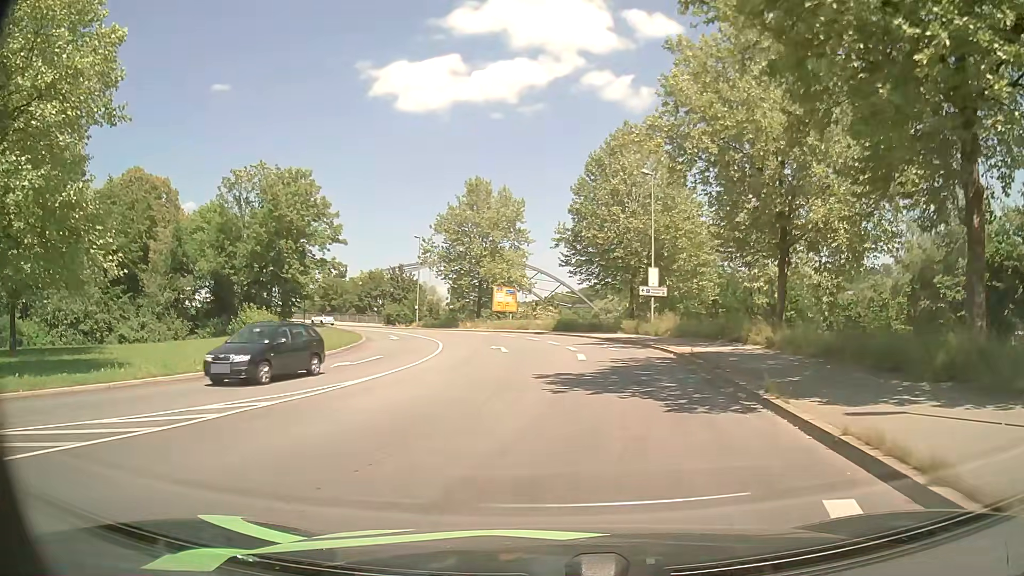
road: primary_link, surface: asphalt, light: Day
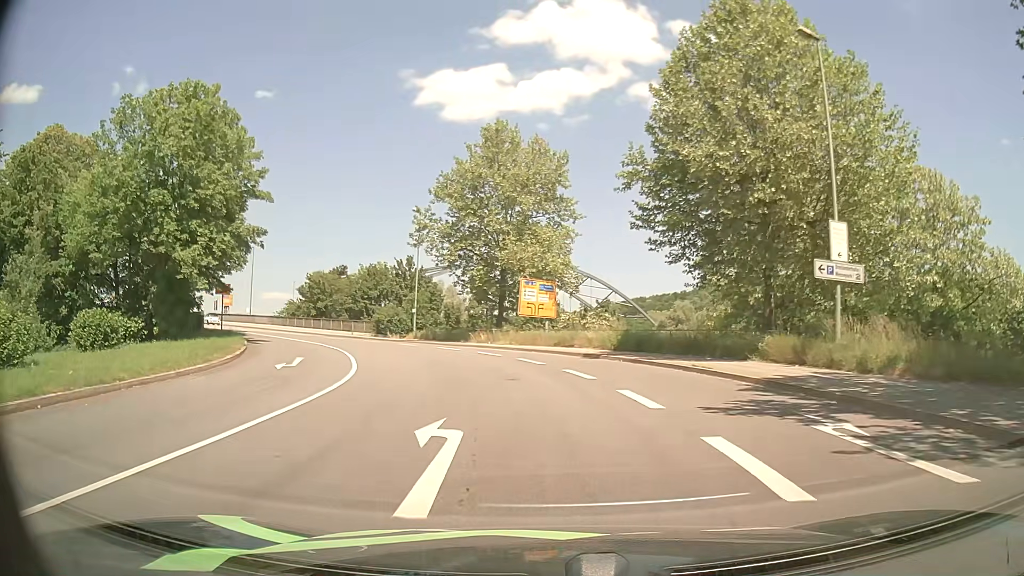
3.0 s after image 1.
(-0.2, +23.2) m; -3°
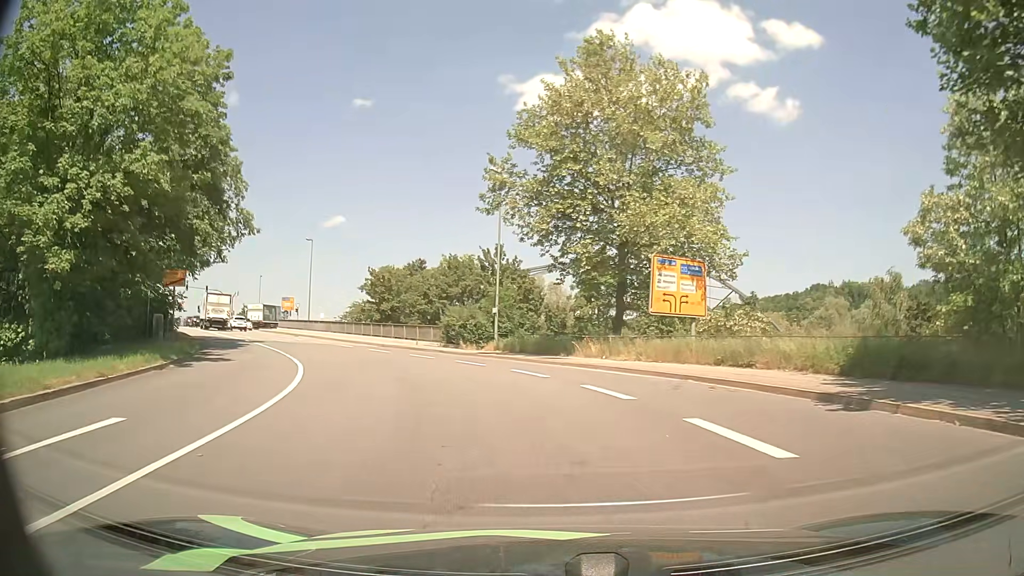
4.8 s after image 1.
(-1.3, +15.8) m; -9°
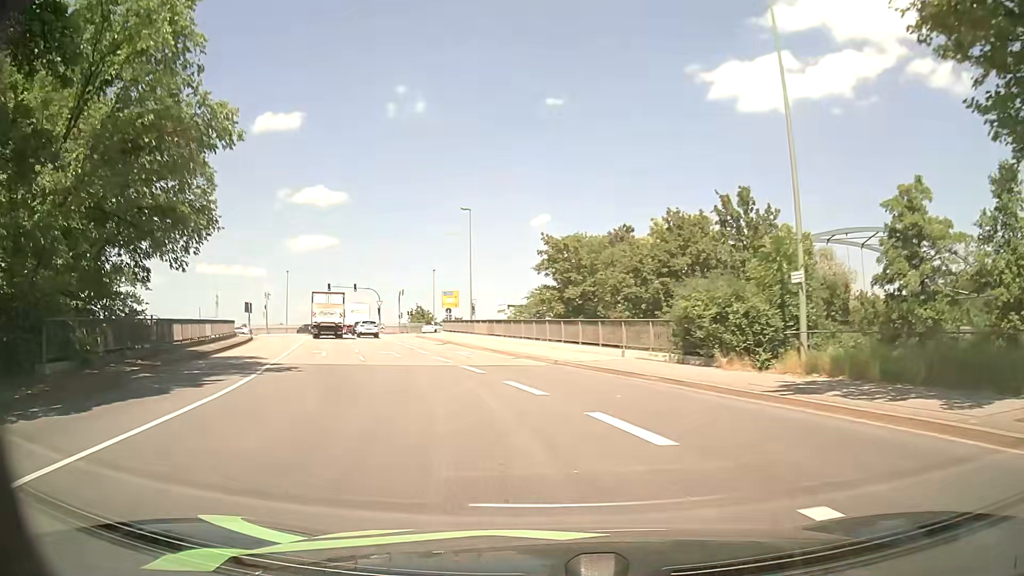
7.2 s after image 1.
(-3.4, +21.4) m; -17°
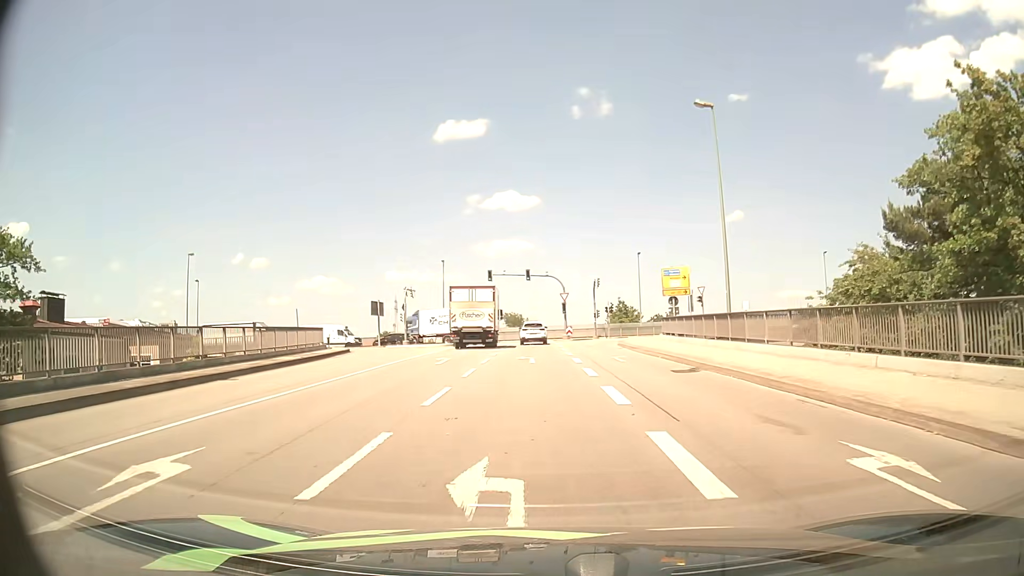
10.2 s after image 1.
(-5.2, +25.2) m; -18°
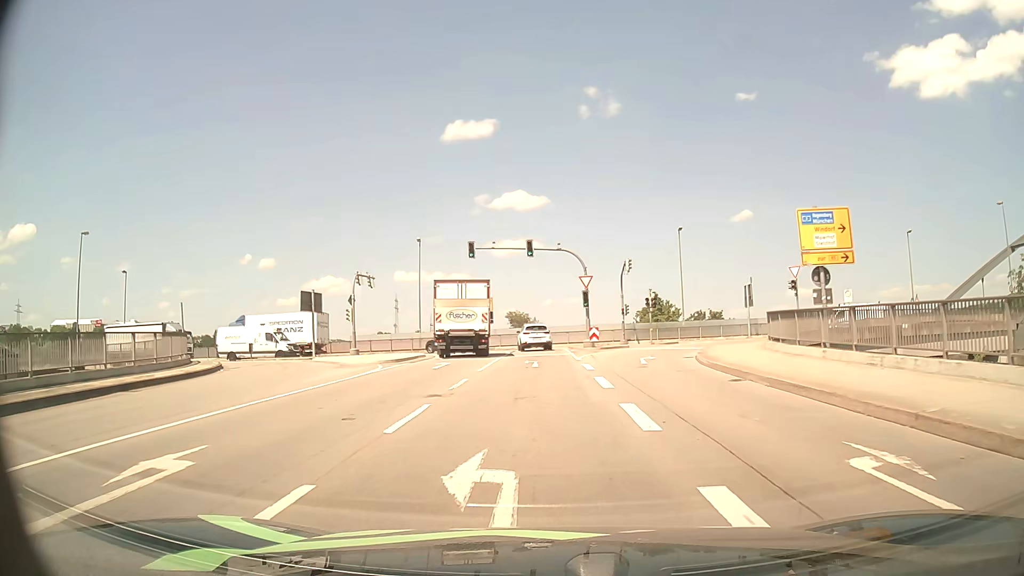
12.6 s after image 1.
(-0.1, +20.7) m; -1°
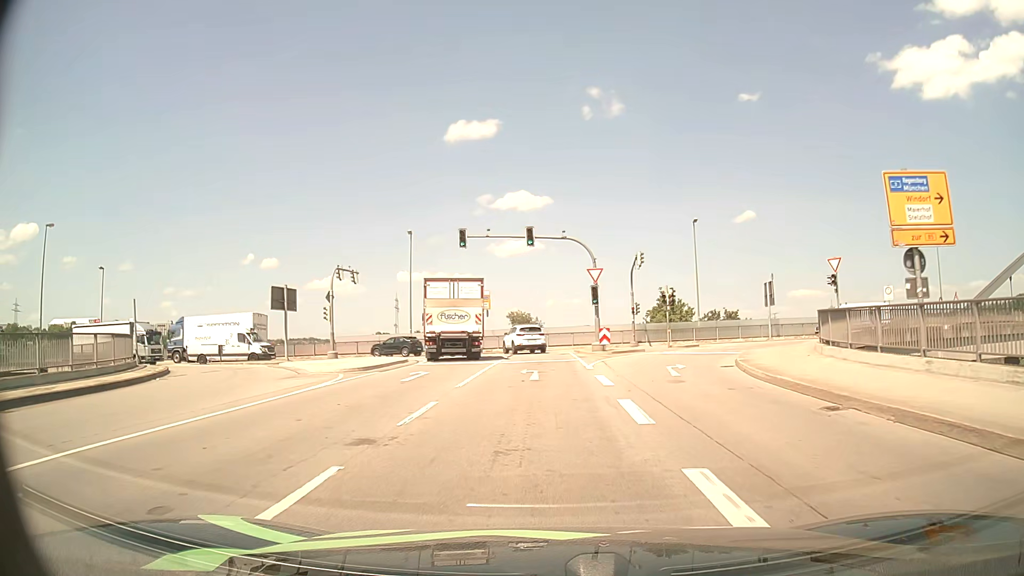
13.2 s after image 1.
(0.0, +5.3) m; 0°
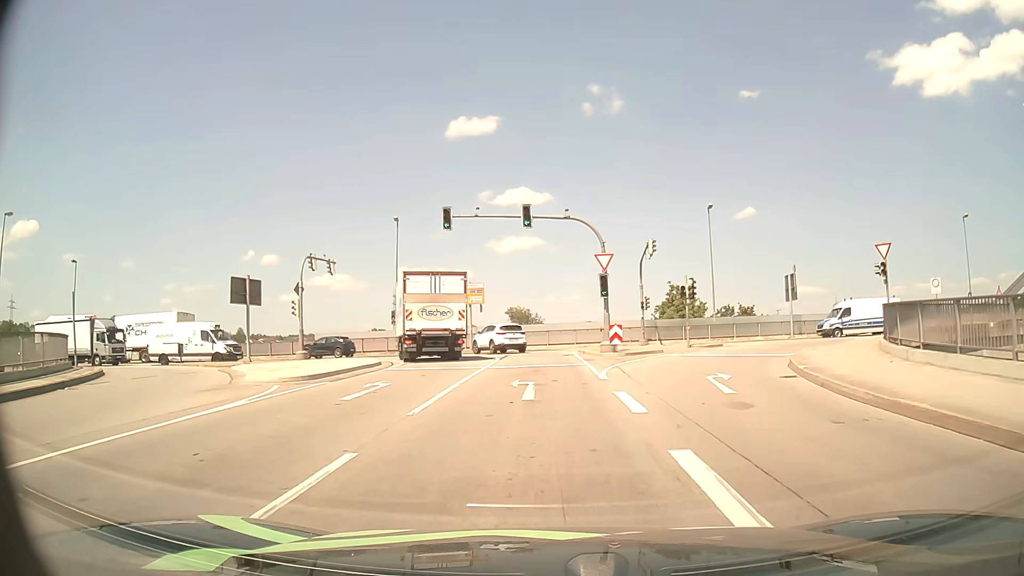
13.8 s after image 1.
(0.0, +5.3) m; 0°
(0, +10) (0, +20) (0, +30) (-3, +39) (-11, +46) (-21, +48) (-31, +49) (-40, +50) (-50, +51) (-60, +52) m
